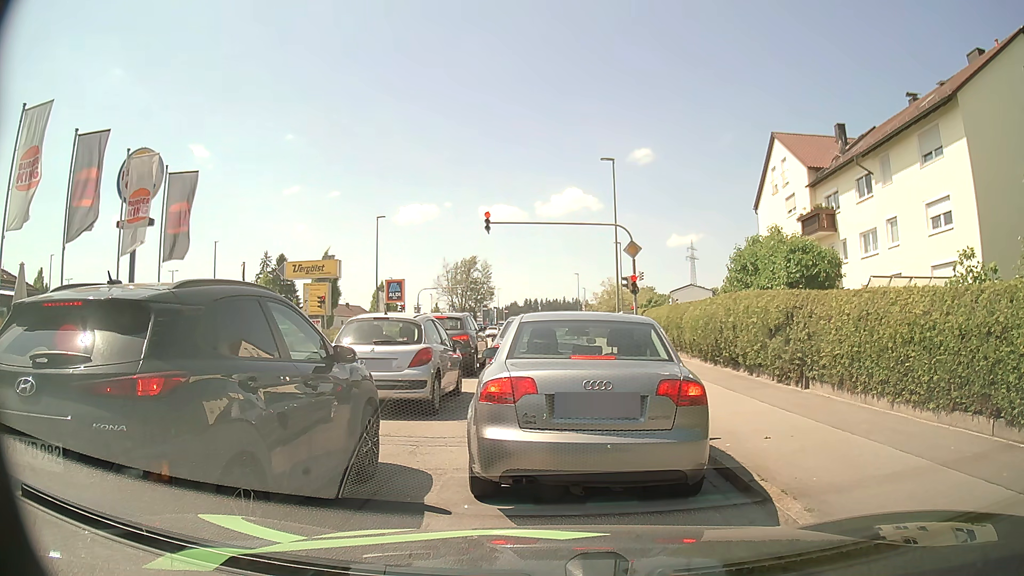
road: tertiary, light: Day
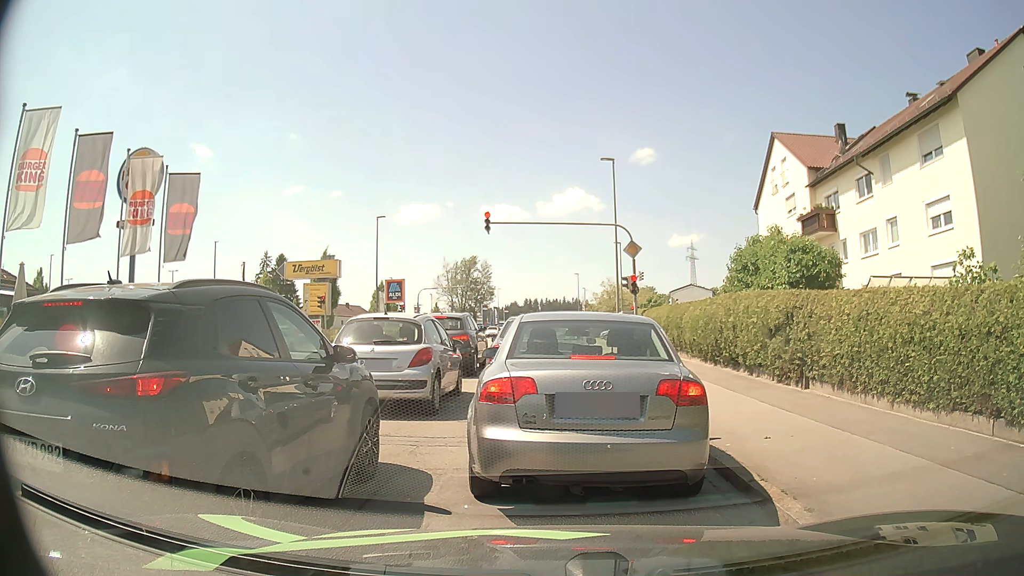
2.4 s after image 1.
(0.0, 0.0) m; 0°
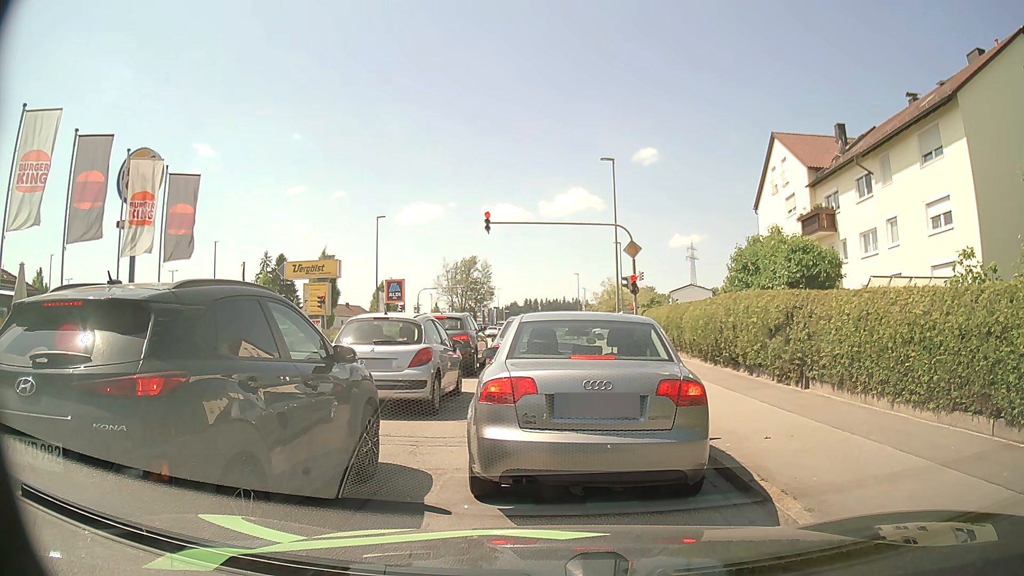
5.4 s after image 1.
(0.0, 0.0) m; 0°
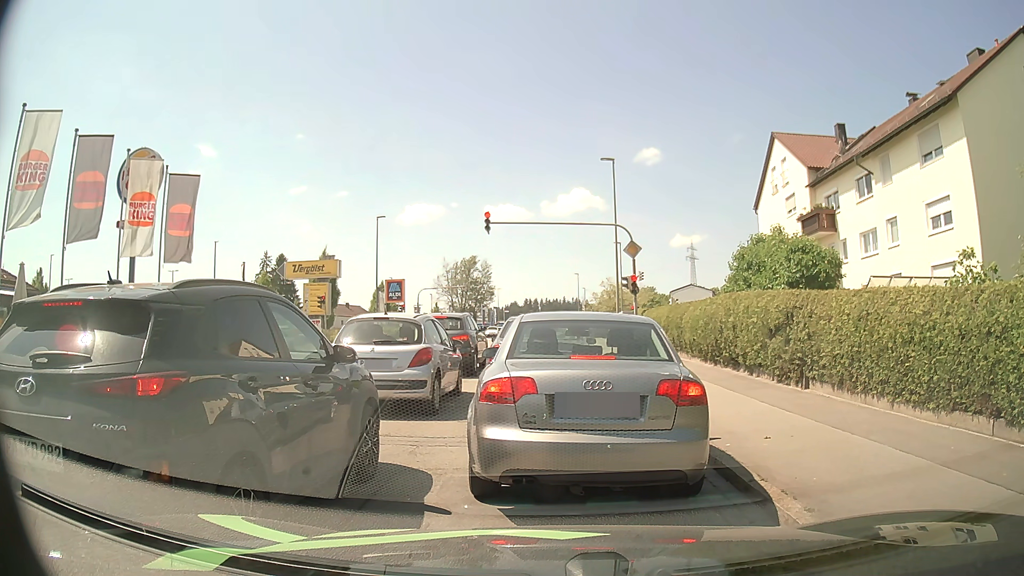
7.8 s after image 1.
(0.0, 0.0) m; 0°
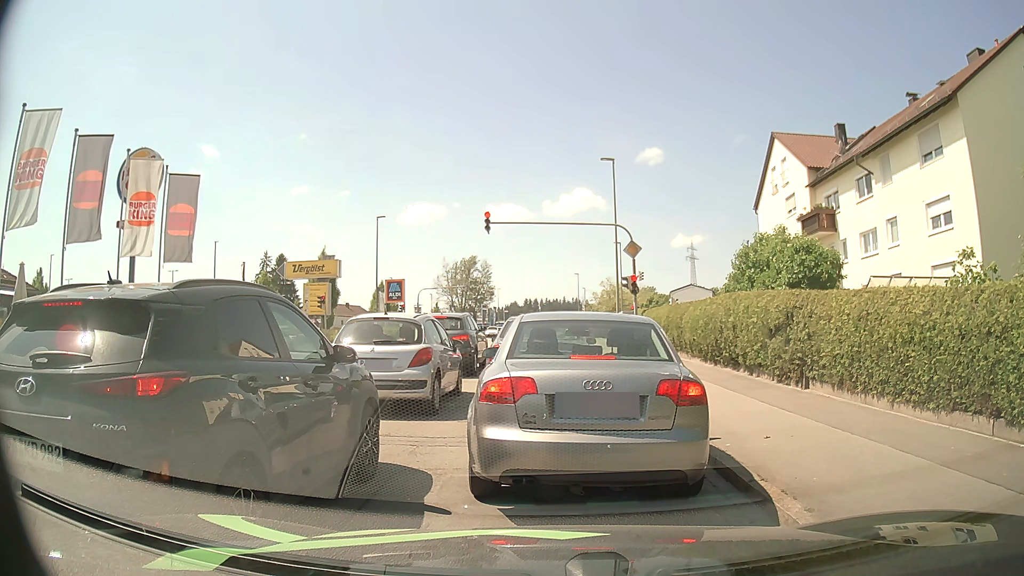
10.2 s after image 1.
(0.0, 0.0) m; 0°
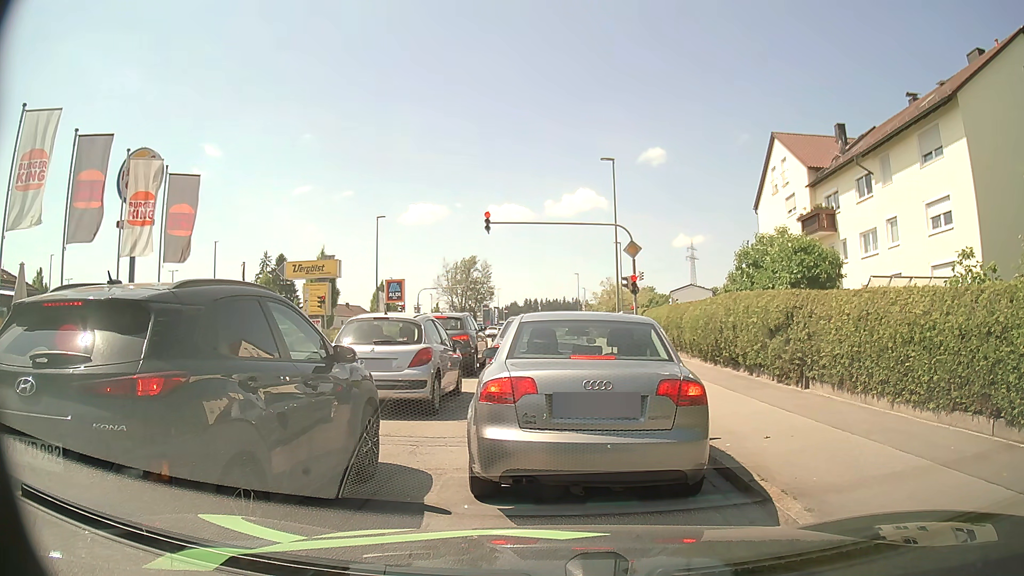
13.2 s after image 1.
(0.0, 0.0) m; 0°
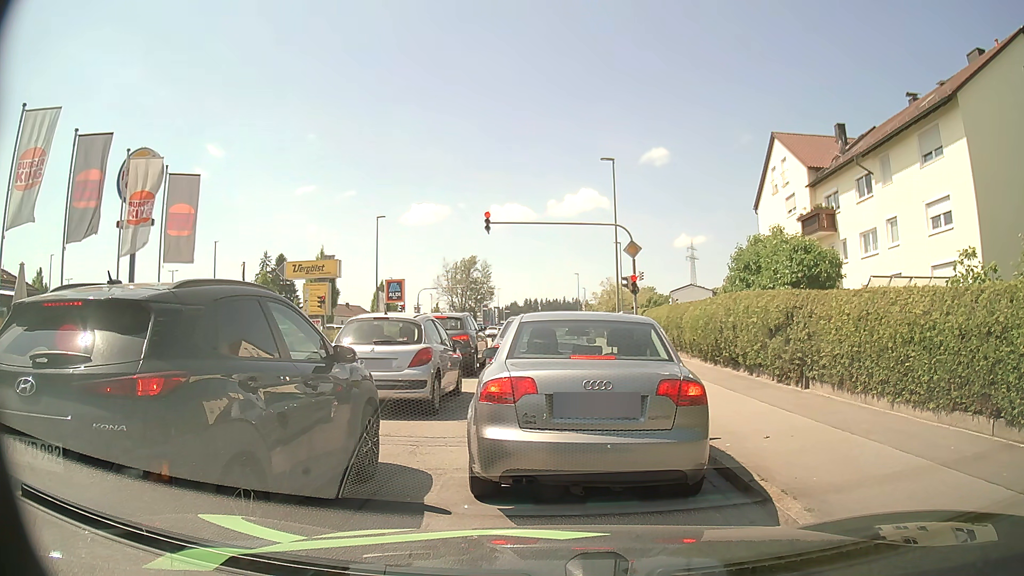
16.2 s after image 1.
(0.0, 0.0) m; 0°
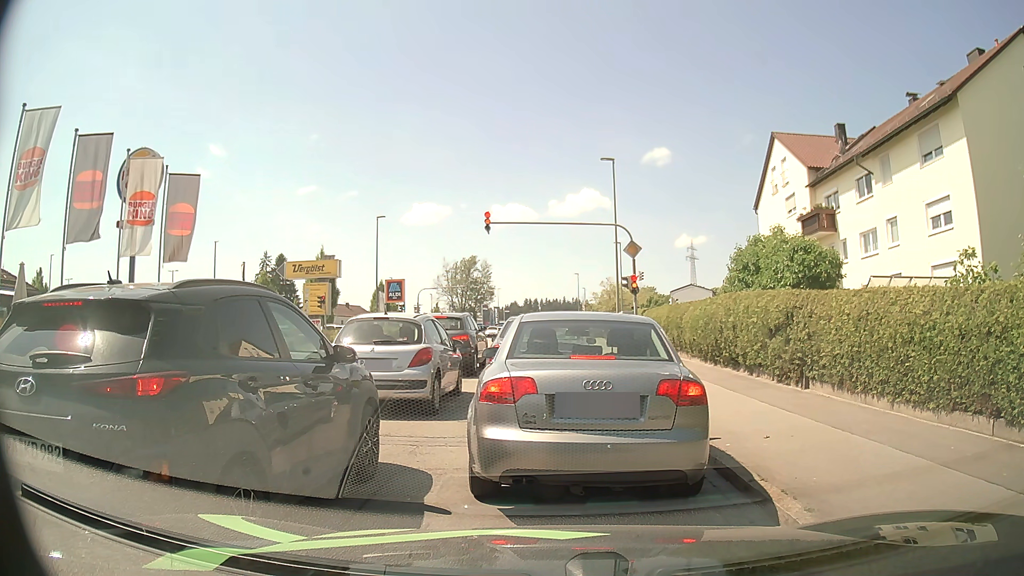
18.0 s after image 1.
(0.0, 0.0) m; 0°
